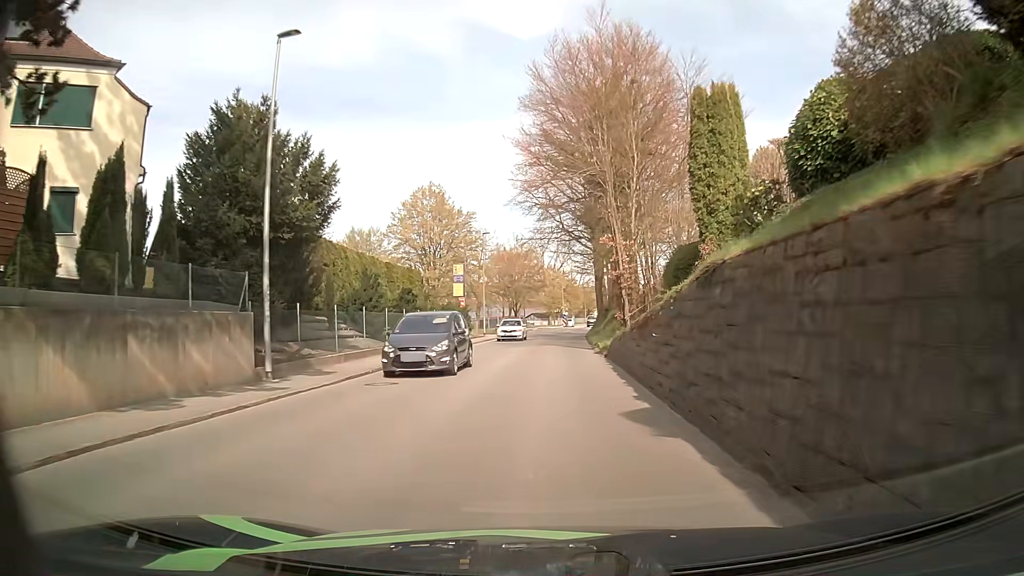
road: tertiary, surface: asphalt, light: Day
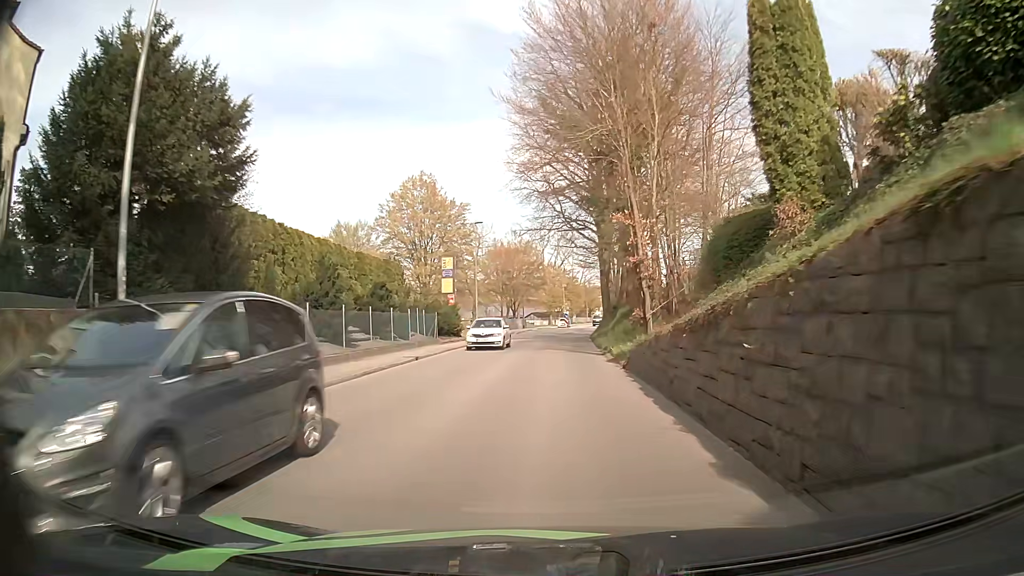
(+0.1, +5.7) m; +1°
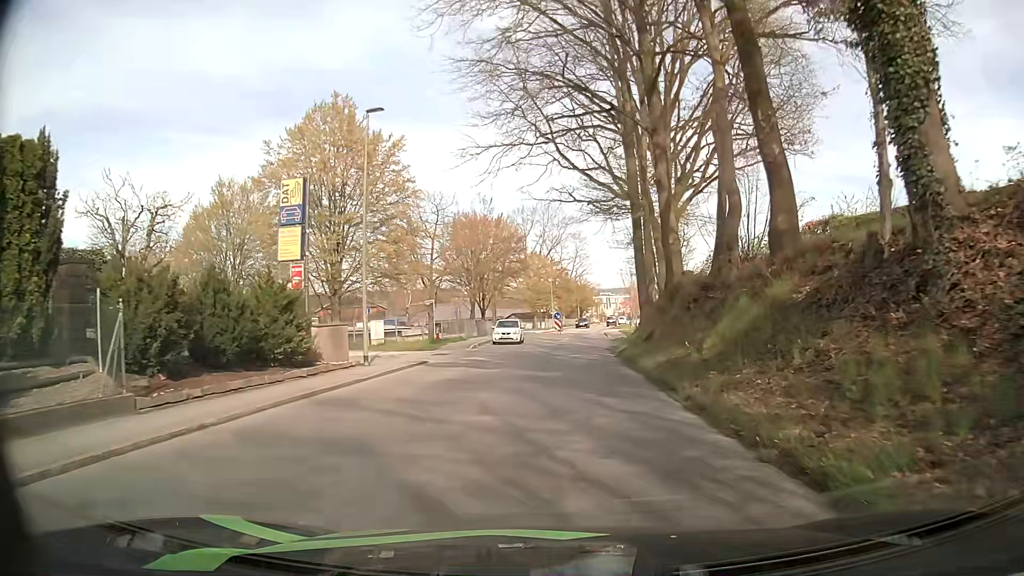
(-0.1, +26.9) m; +3°
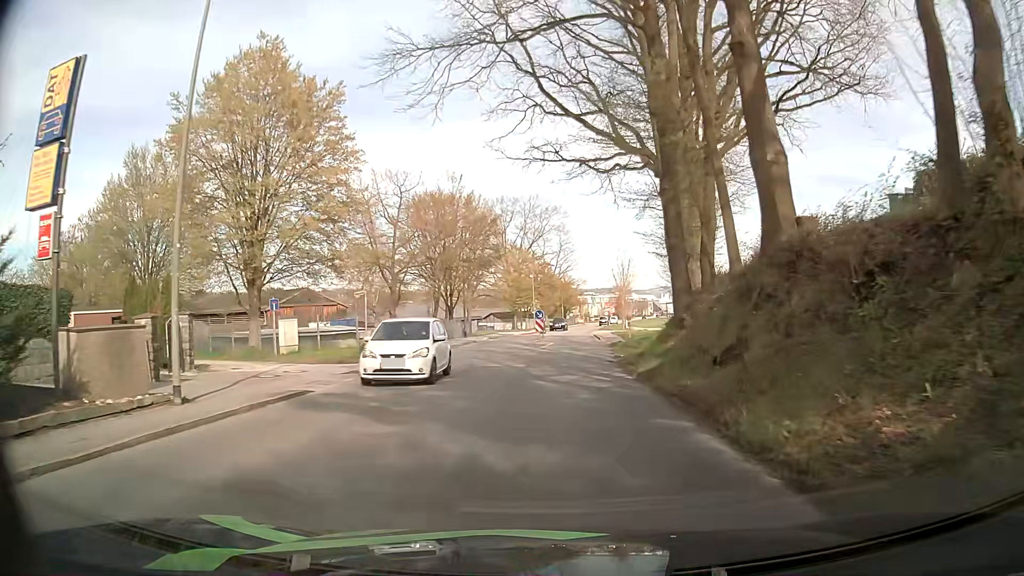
(-0.2, +10.5) m; -1°
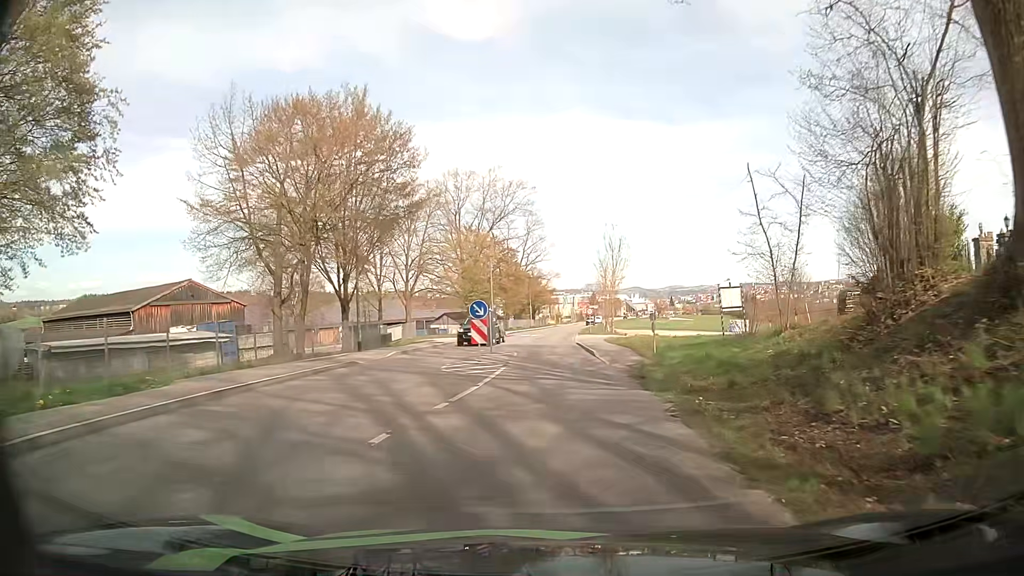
(+0.9, +21.6) m; +4°
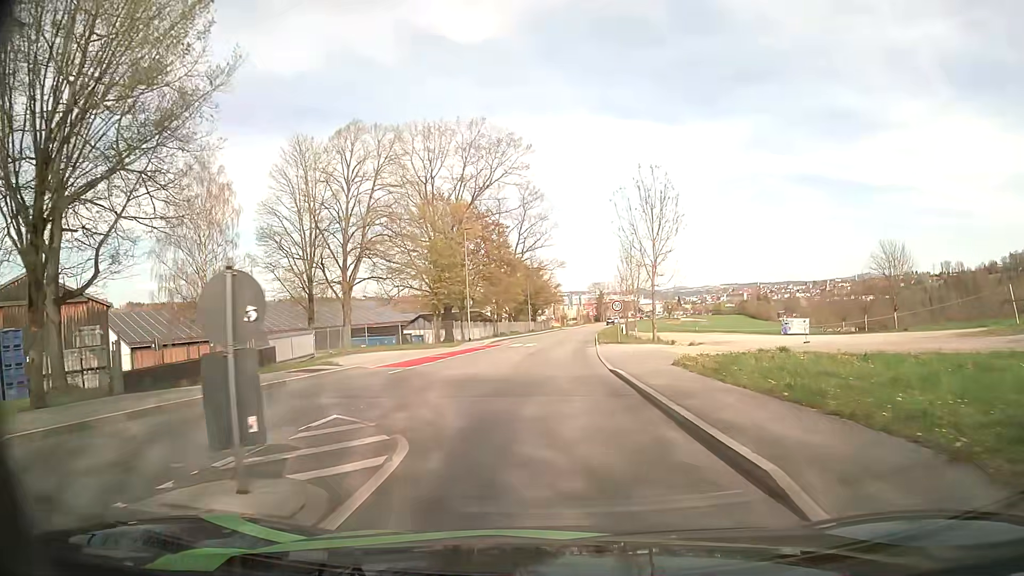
(-0.1, +22.4) m; -1°
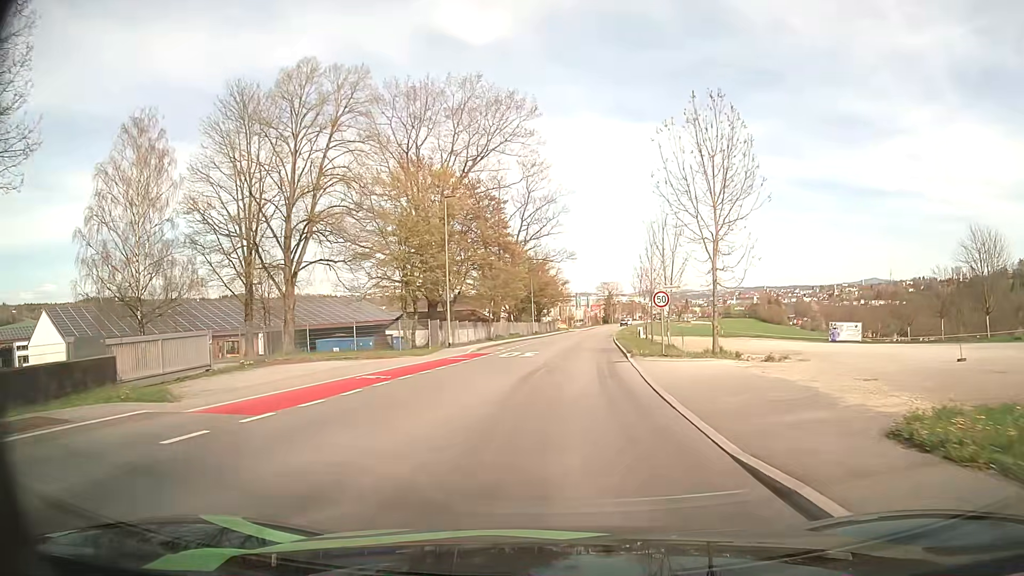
(-0.1, +12.4) m; 0°
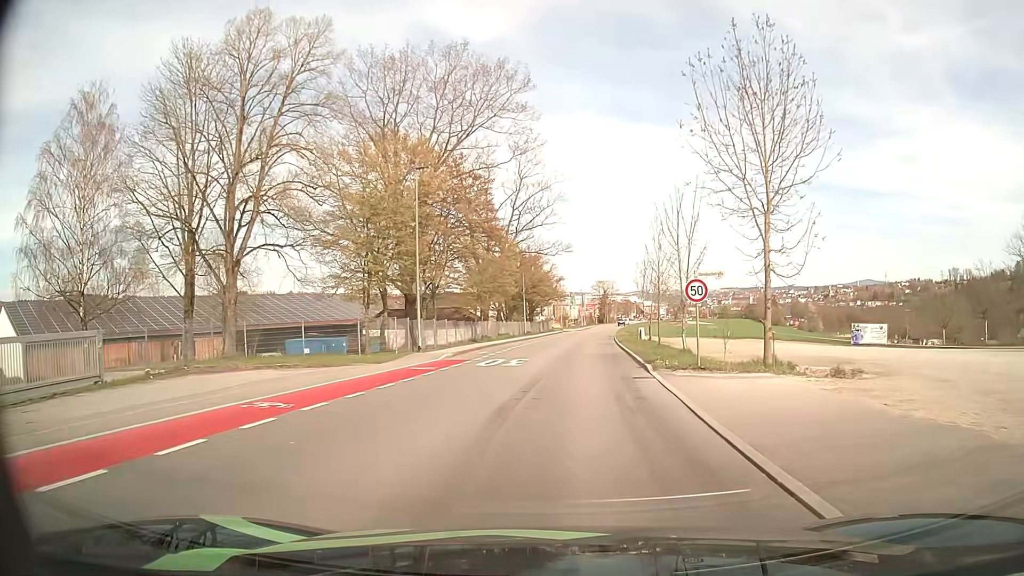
(+0.1, +6.6) m; +1°
(0, +10) (+1, +20) (+1, +30) (+2, +40) (+3, +50) (+4, +60) (+5, +70) (+6, +80) (+7, +90) (+8, +100) m
